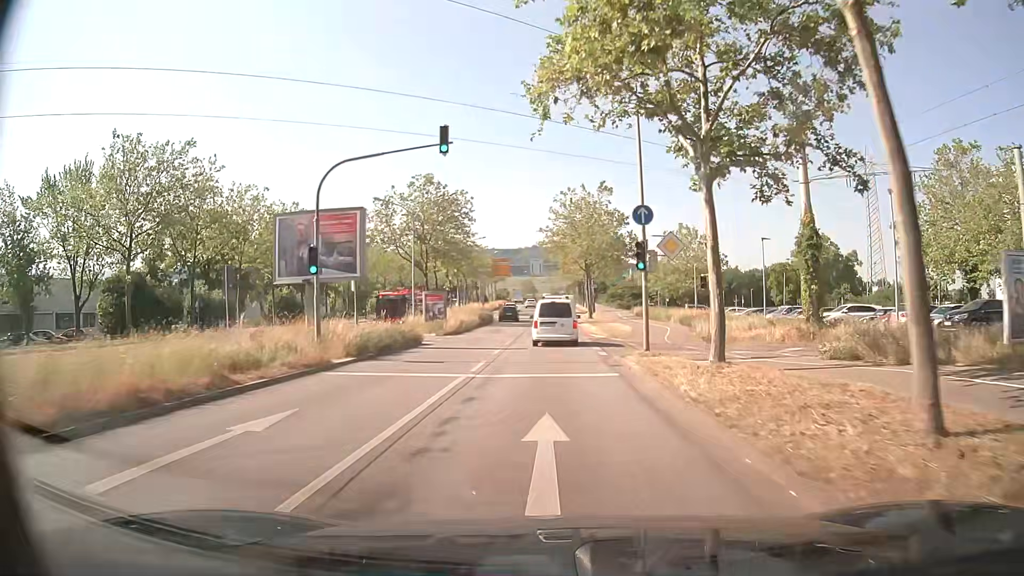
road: primary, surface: asphalt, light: Day
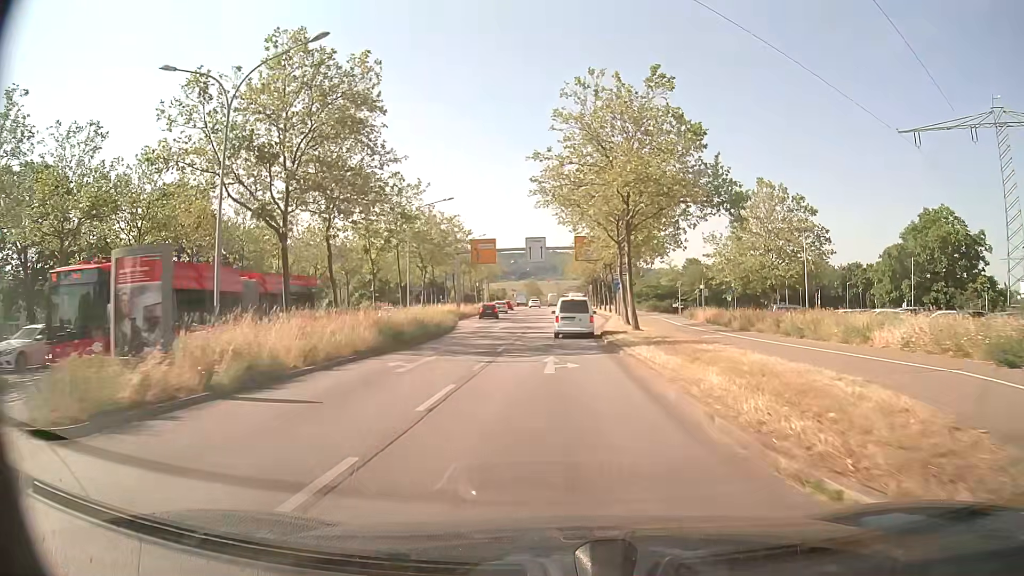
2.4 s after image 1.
(+0.1, +30.6) m; 0°
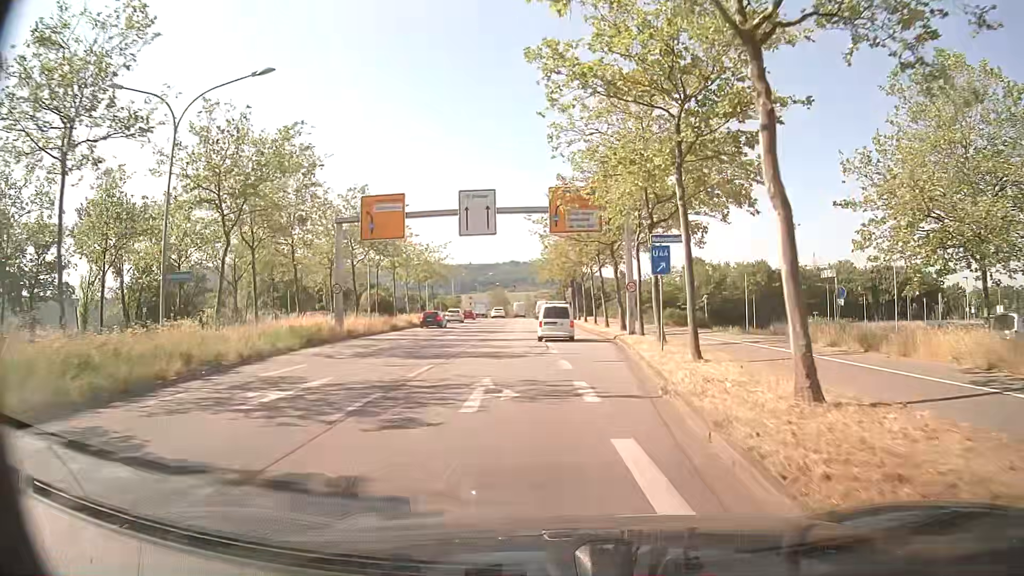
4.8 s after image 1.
(+0.5, +30.8) m; +2°
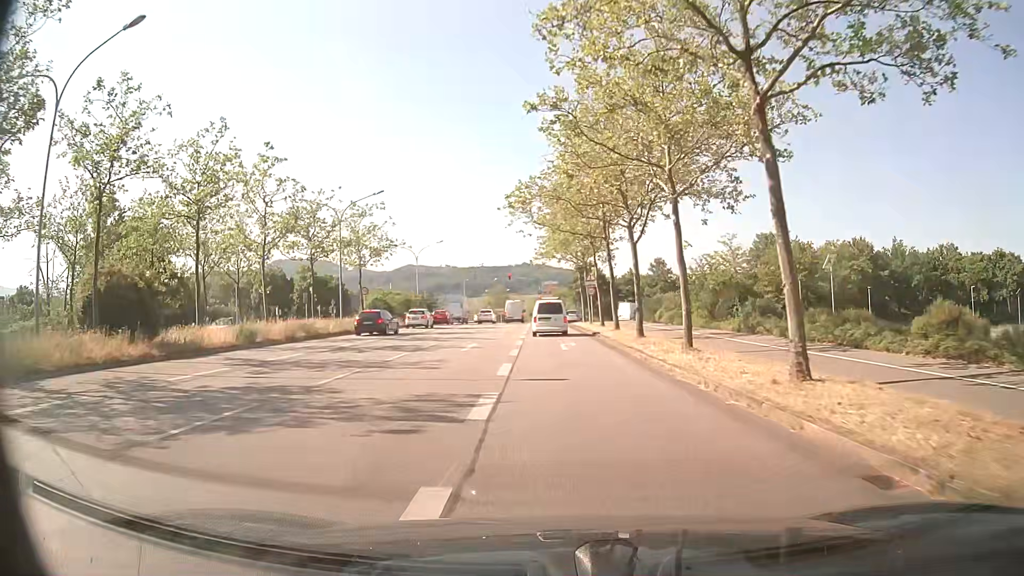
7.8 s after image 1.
(+0.2, +38.1) m; -1°
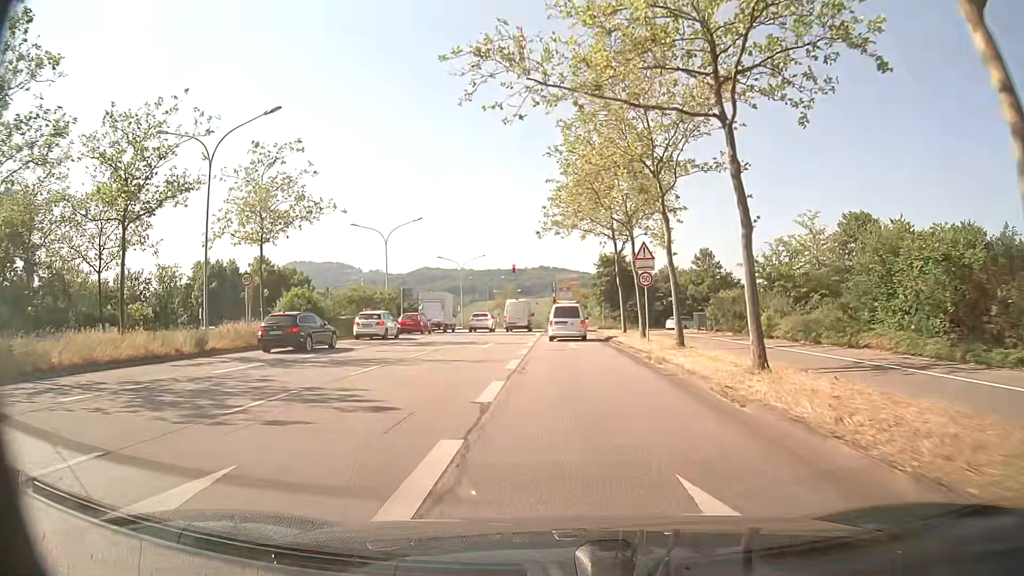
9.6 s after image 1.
(-0.4, +22.0) m; -2°
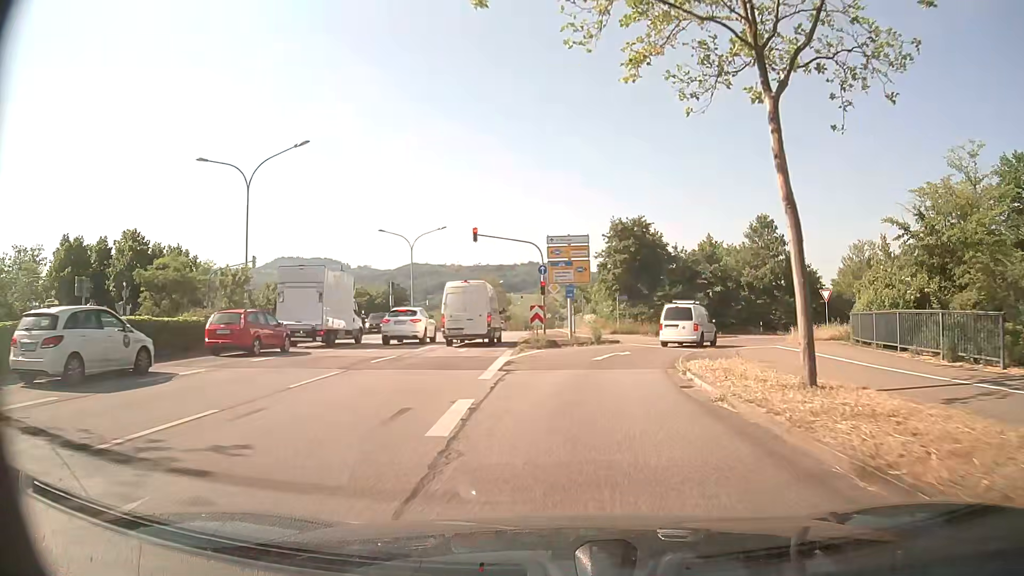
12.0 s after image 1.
(+0.2, +26.7) m; +2°
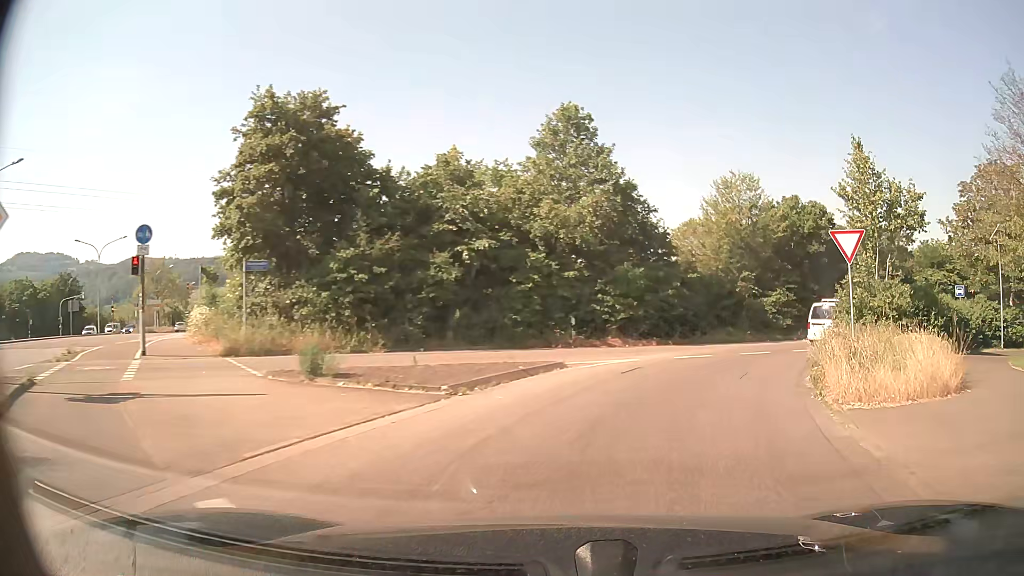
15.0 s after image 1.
(+4.3, +29.0) m; +23°
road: primary_link
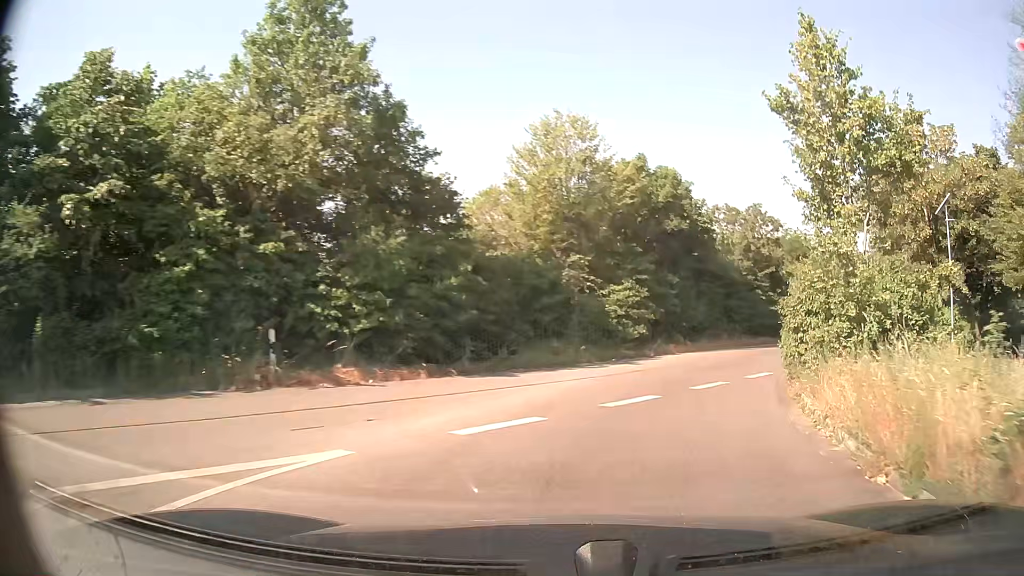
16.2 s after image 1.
(+1.8, +11.6) m; +17°
(+1, +10) (+5, +19) (+10, +28) (+15, +36) (+21, +44) (+26, +53) (+32, +61) (+37, +69) (+43, +78) (+48, +87) m
